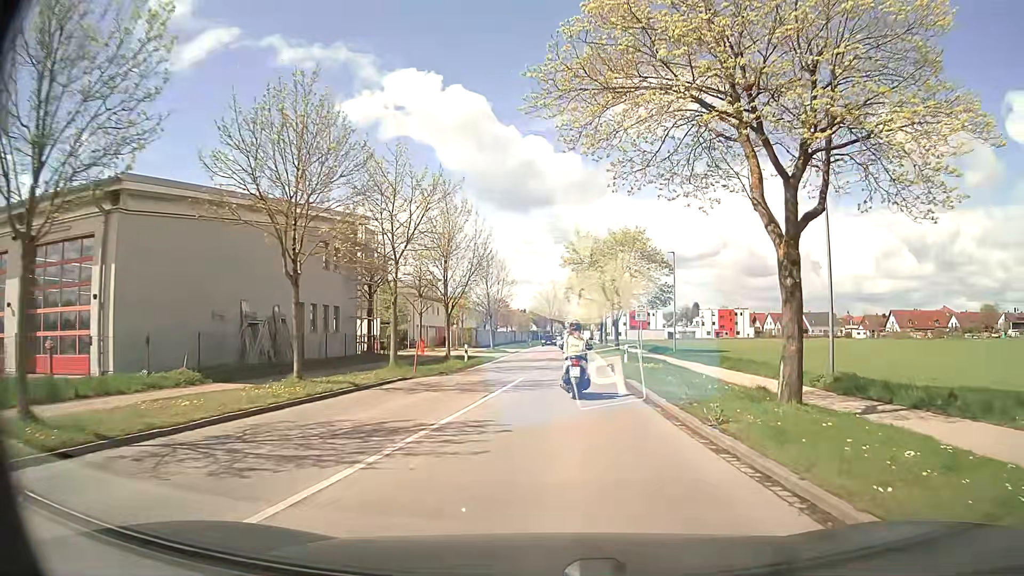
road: secondary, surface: asphalt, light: Day
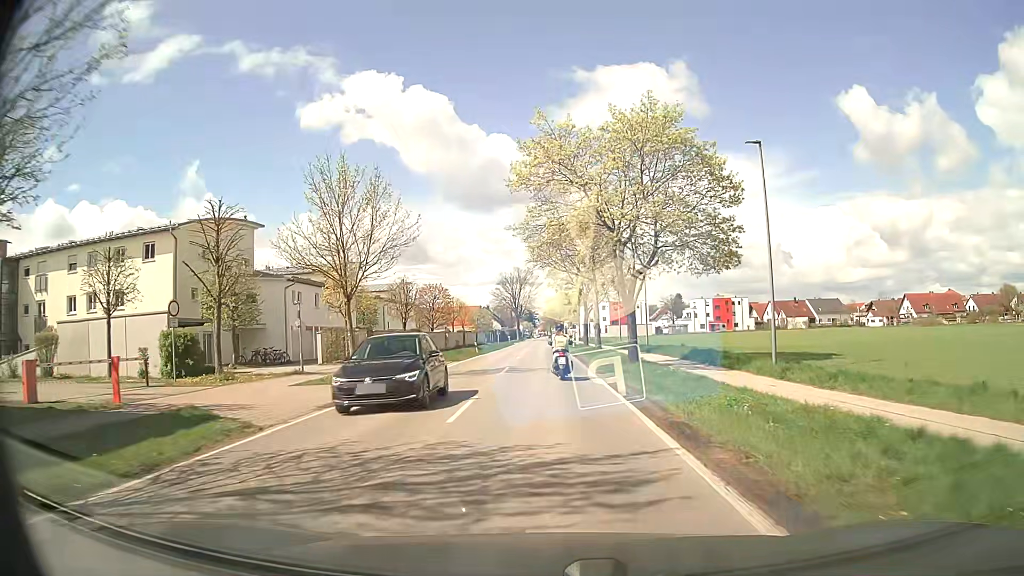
(+1.3, +30.7) m; +3°
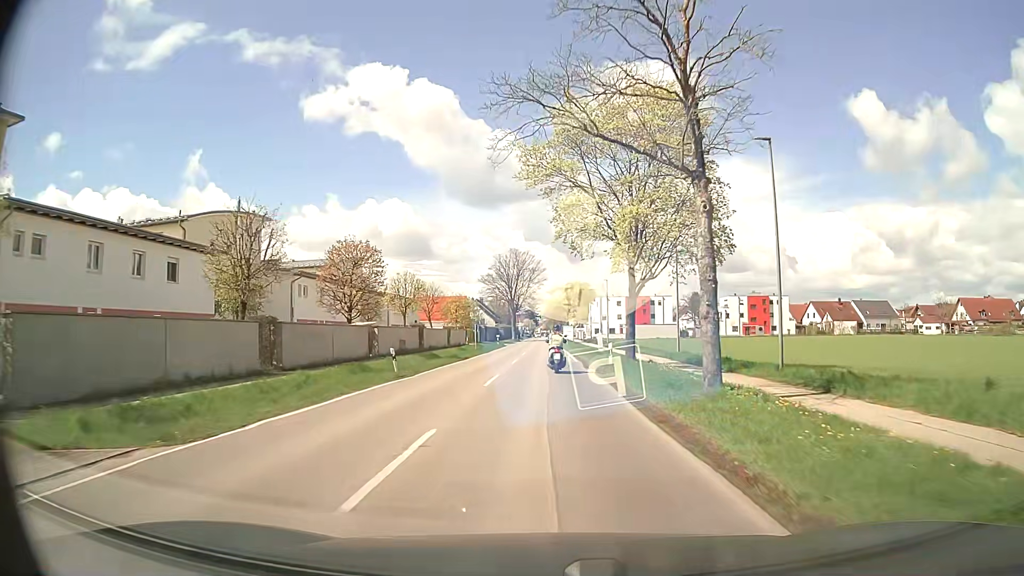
(-0.3, +29.9) m; 0°
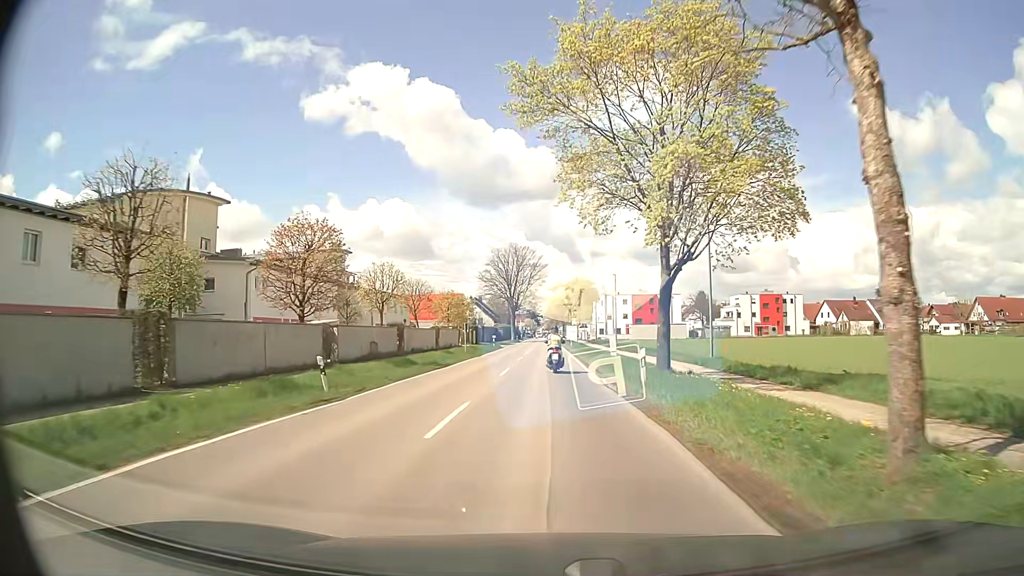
(0.0, +8.0) m; 0°
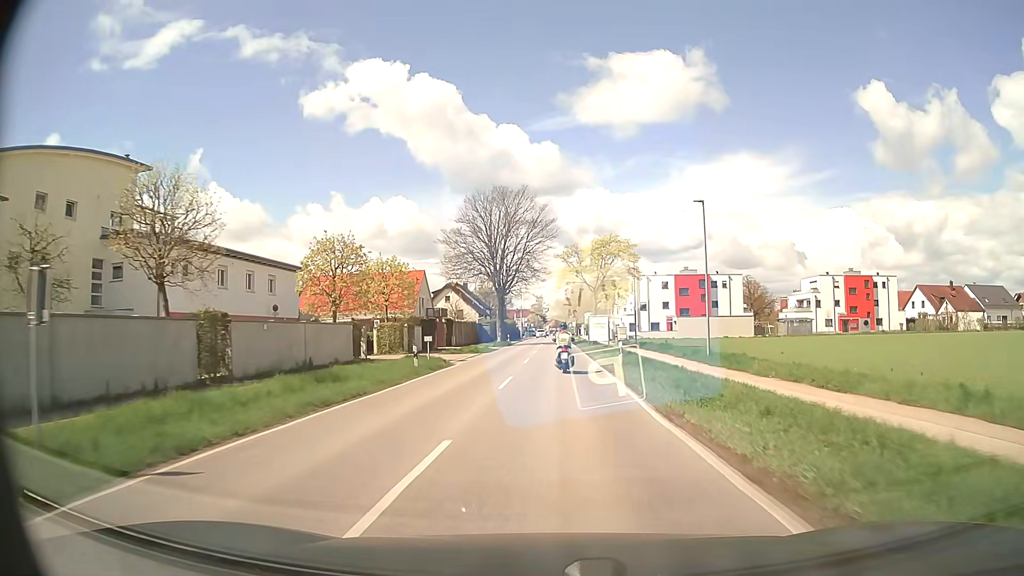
(-0.2, +41.4) m; 0°
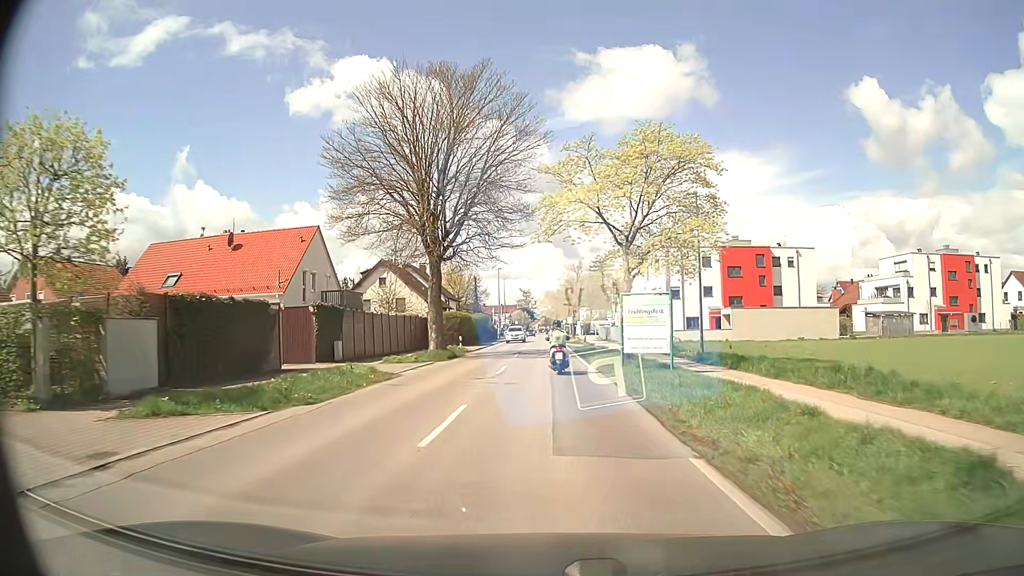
(+0.3, +32.3) m; +1°
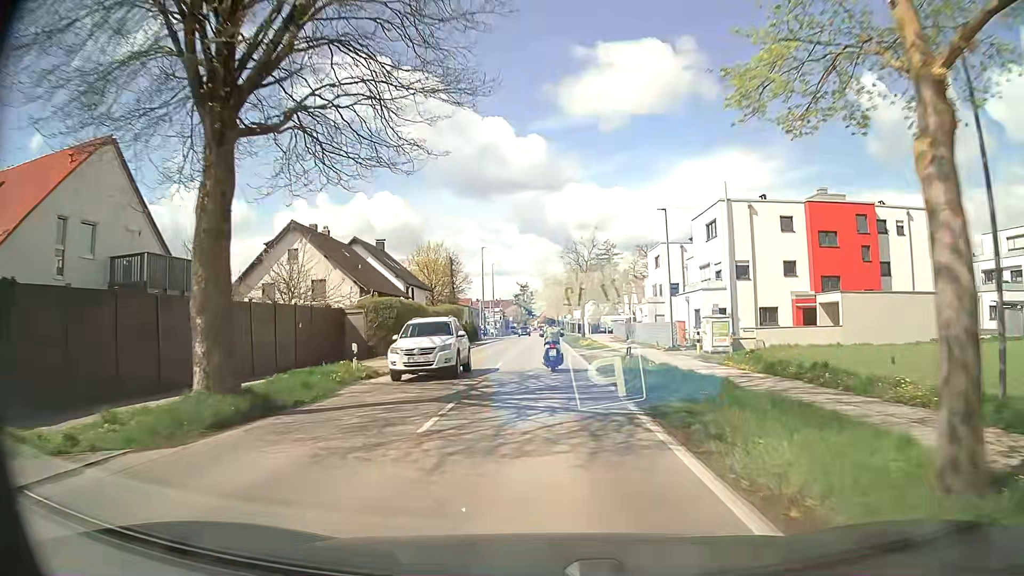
(-0.1, +23.3) m; 0°
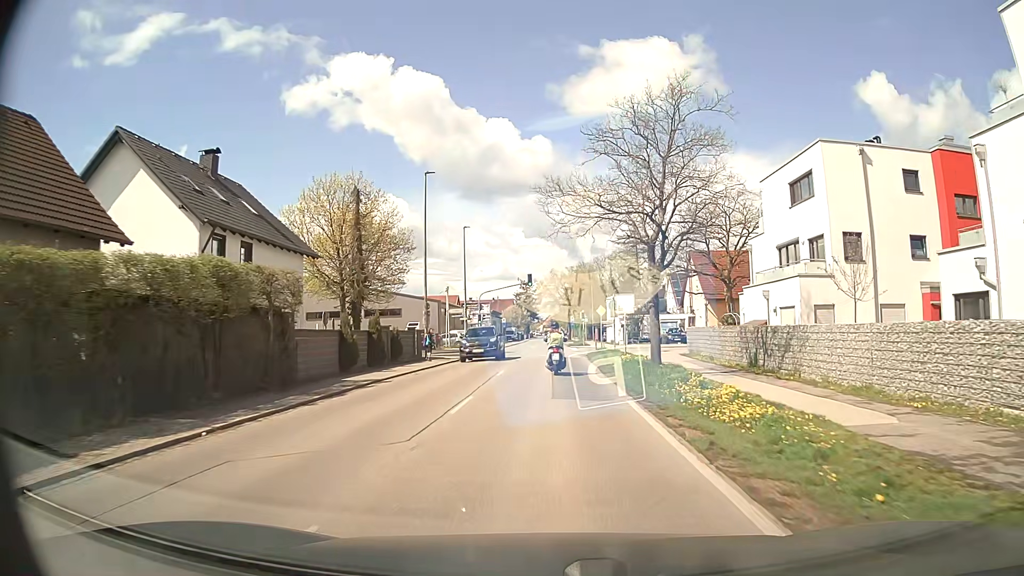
(-0.4, +38.1) m; -1°
(0, +10) (0, +20) (0, +30) (0, +40) (0, +50) (0, +60) (0, +70) (0, +80) (0, +90) (0, +100) m
